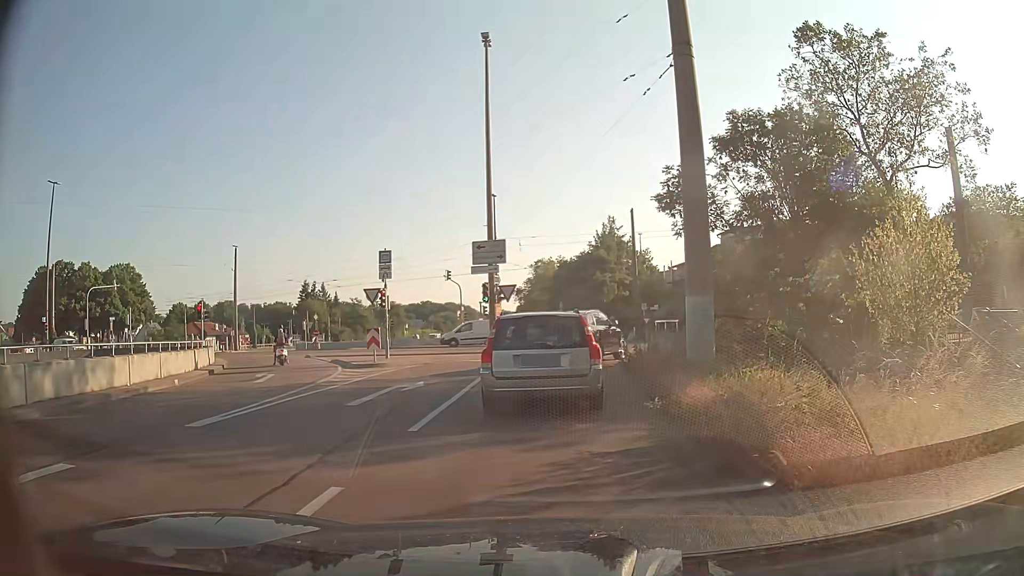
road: trunk_link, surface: asphalt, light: Day
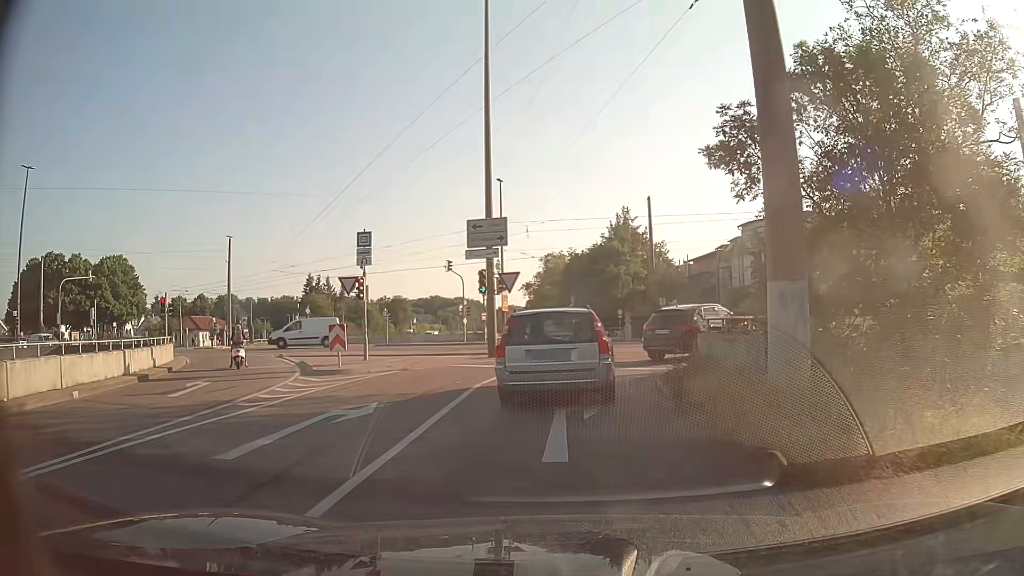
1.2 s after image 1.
(0.0, +5.2) m; -1°
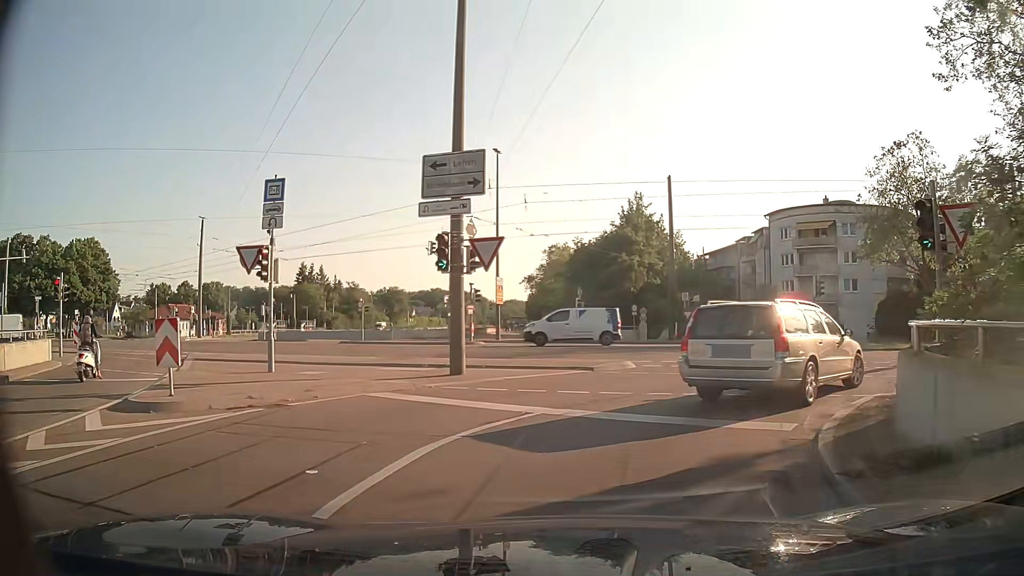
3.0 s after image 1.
(0.0, +9.0) m; 0°
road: tertiary_link
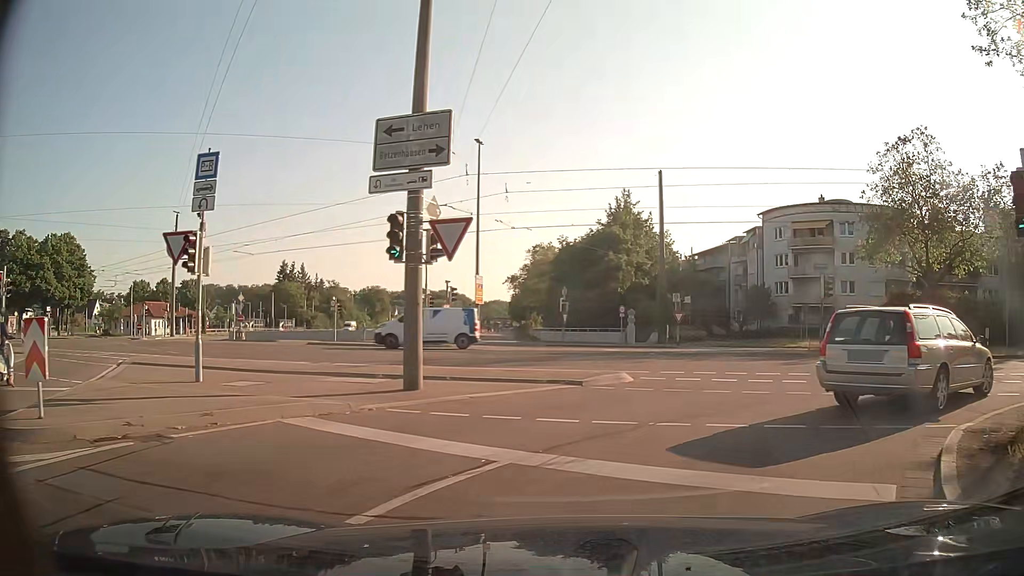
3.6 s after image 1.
(0.0, +2.9) m; +2°
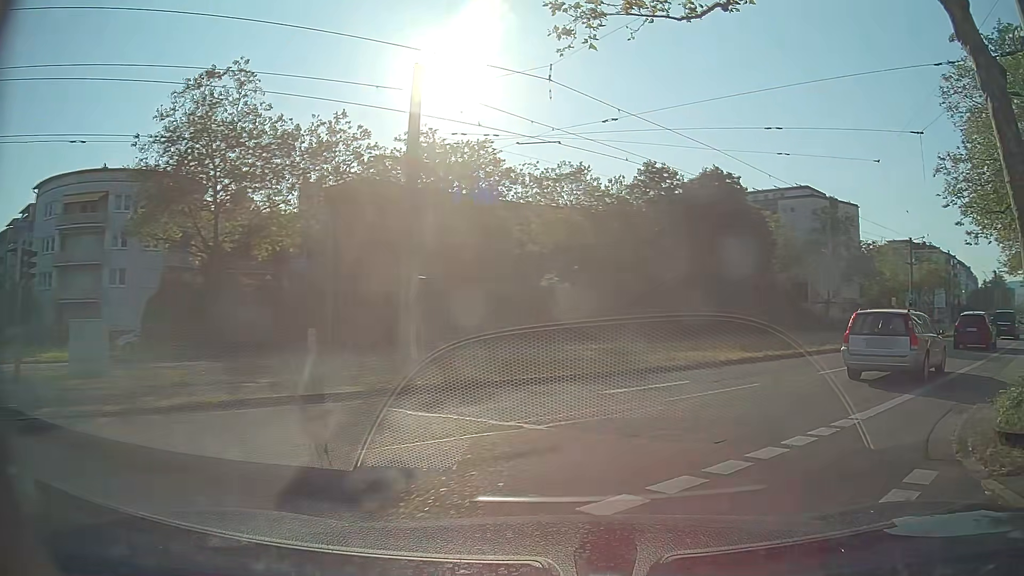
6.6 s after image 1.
(+6.3, +12.1) m; +60°
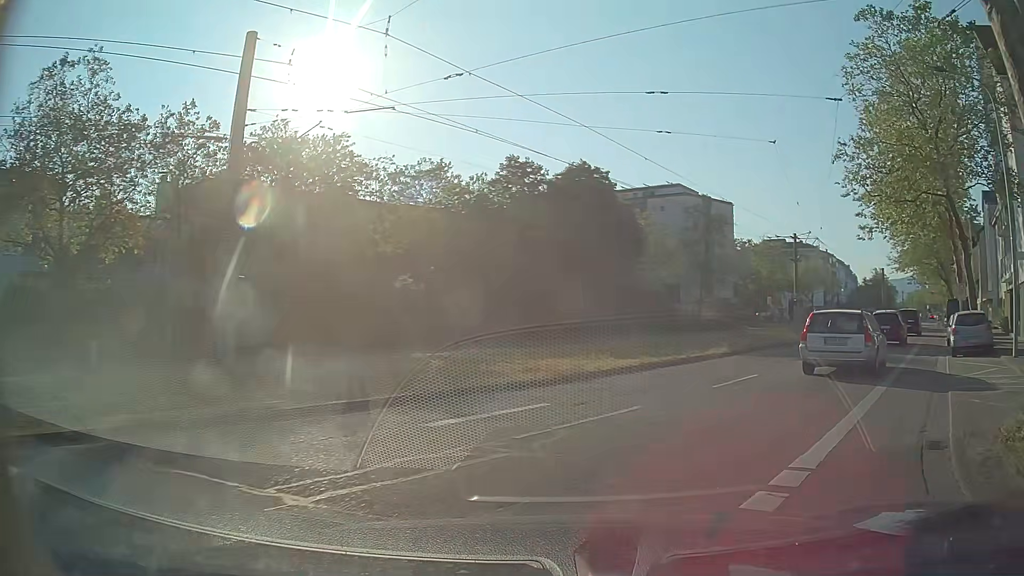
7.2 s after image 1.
(+0.3, +3.1) m; +10°
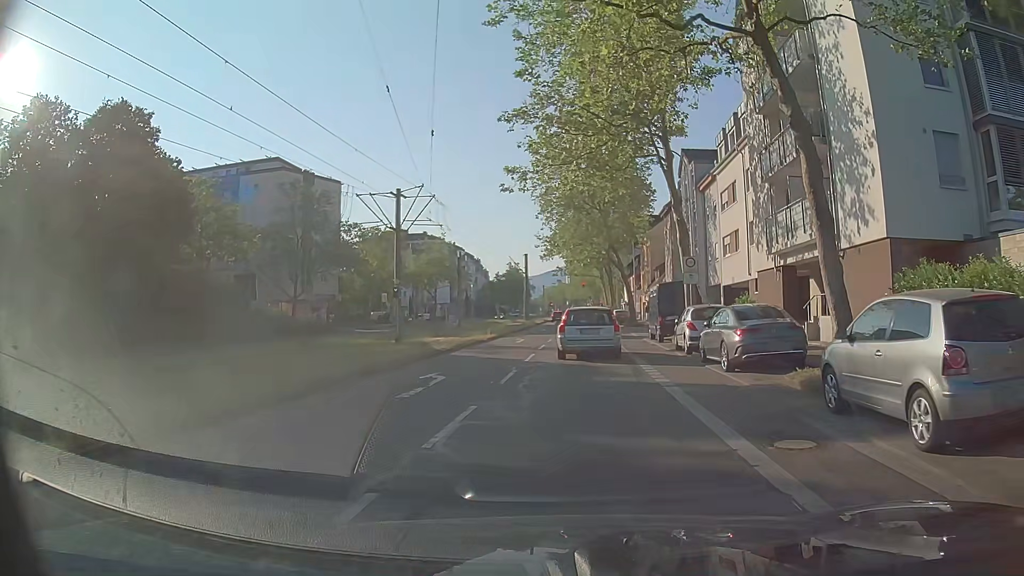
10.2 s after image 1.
(+6.7, +16.4) m; +32°
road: tertiary
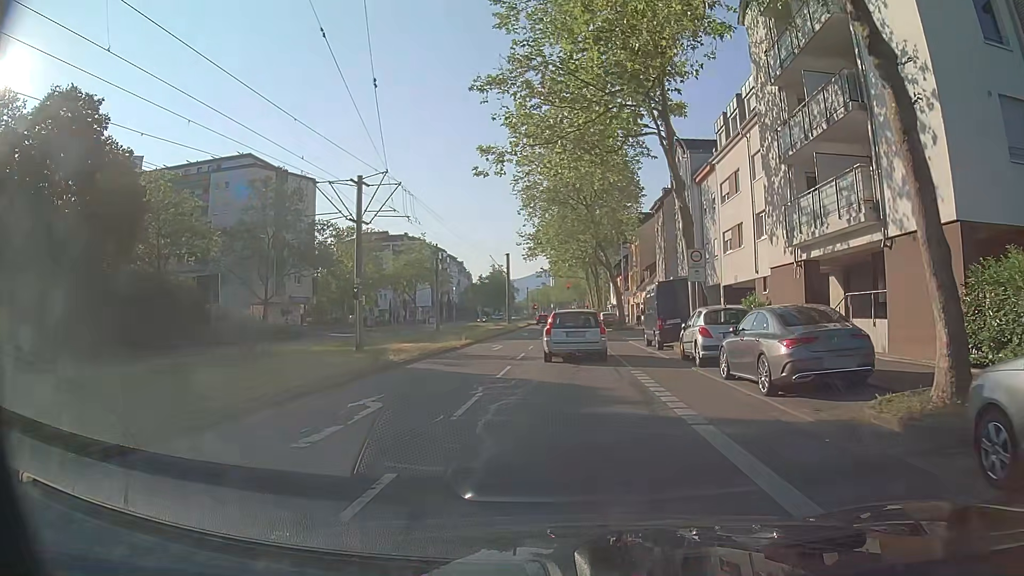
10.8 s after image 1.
(+0.1, +4.0) m; +1°
(0, +10) (+1, +20) (+1, +30) (+1, +40) (+1, +50) (+2, +60) (+2, +70) (+2, +80) (+2, +90) (+2, +100) m
